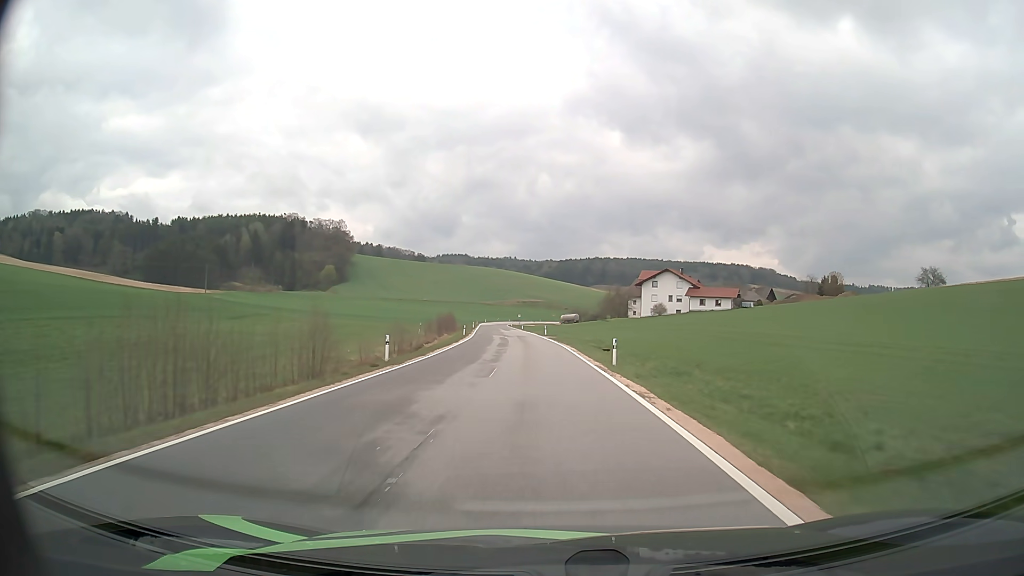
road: tertiary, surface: asphalt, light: Day
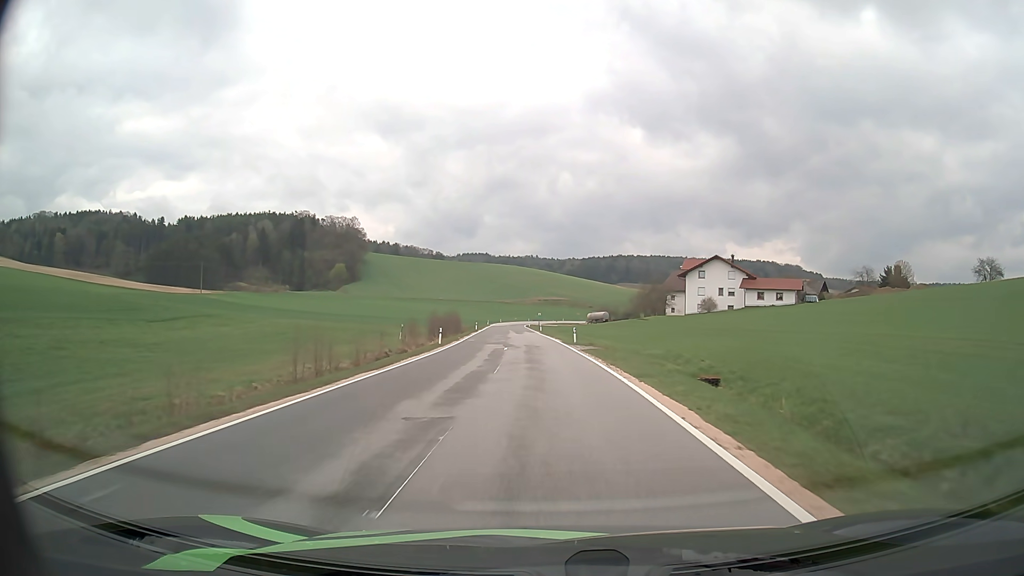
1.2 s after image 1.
(-0.4, +24.0) m; -2°
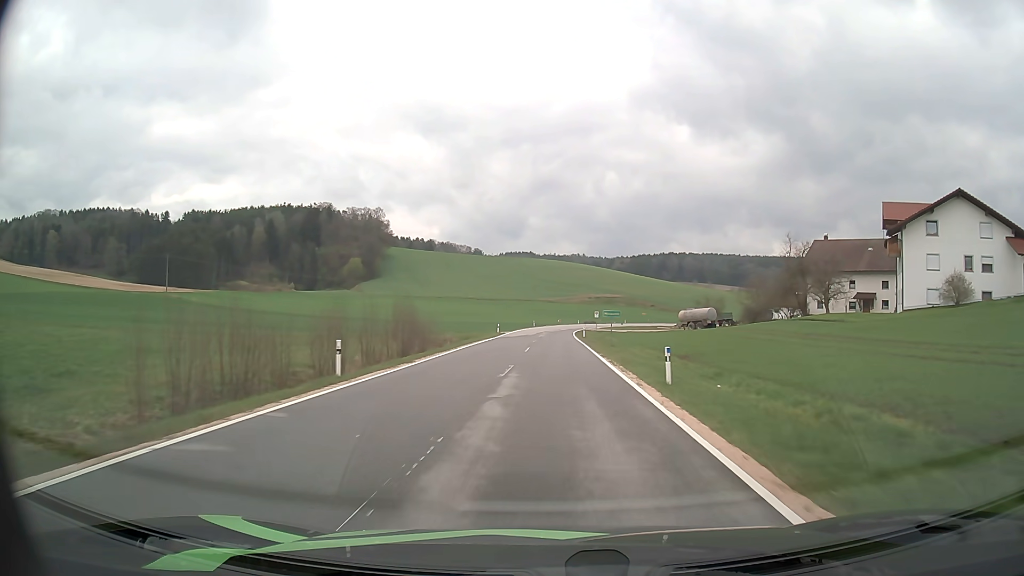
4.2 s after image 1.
(-2.3, +61.4) m; -4°
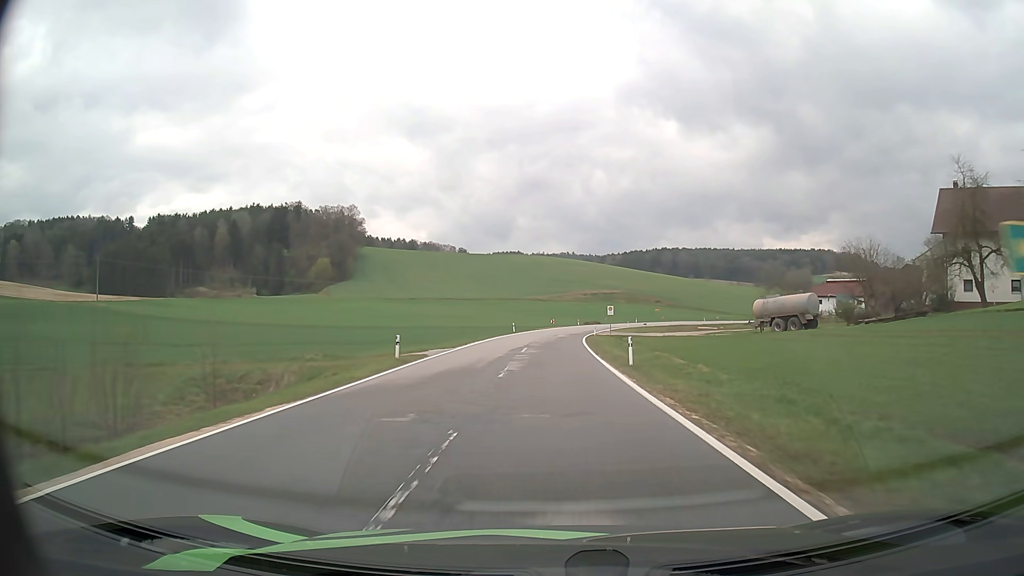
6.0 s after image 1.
(+0.1, +36.3) m; +1°
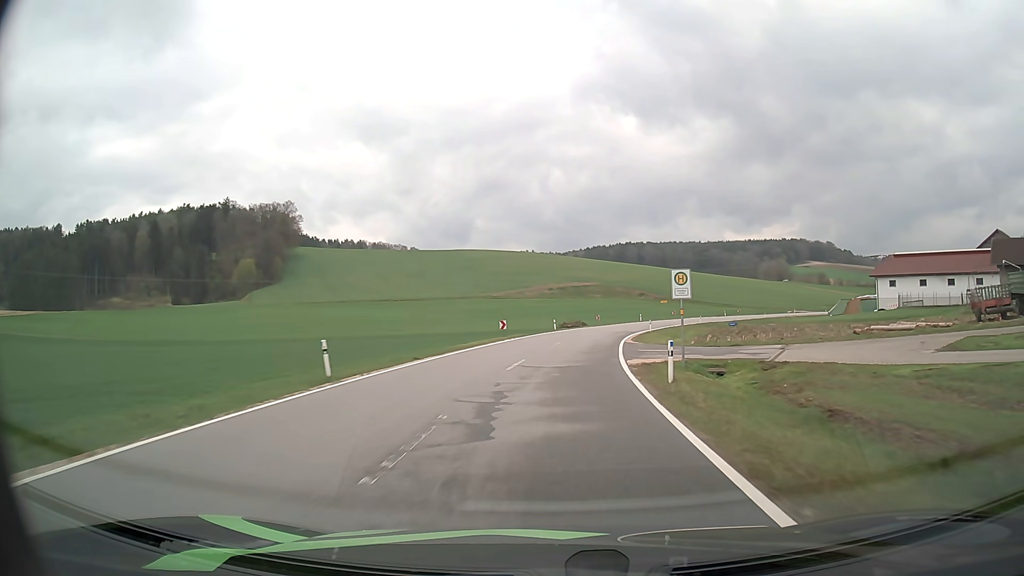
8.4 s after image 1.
(+0.8, +47.1) m; +3°
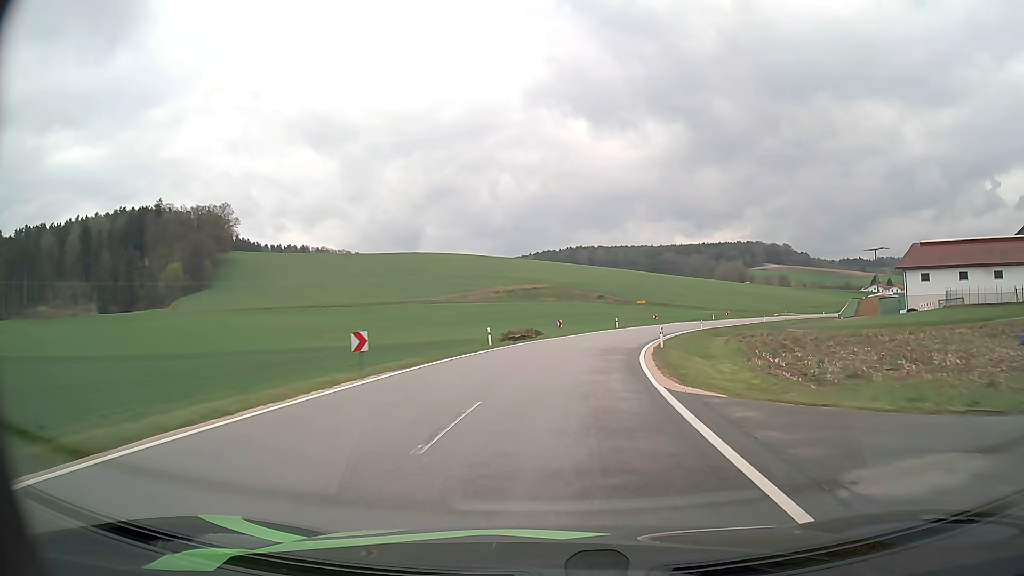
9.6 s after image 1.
(+0.7, +22.9) m; +4°
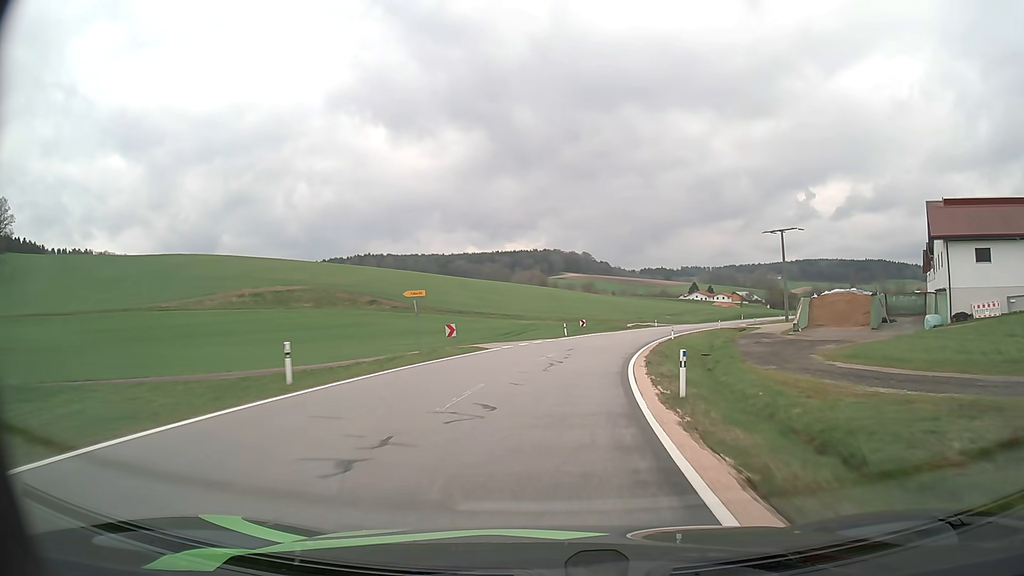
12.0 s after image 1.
(+6.3, +44.7) m; +17°
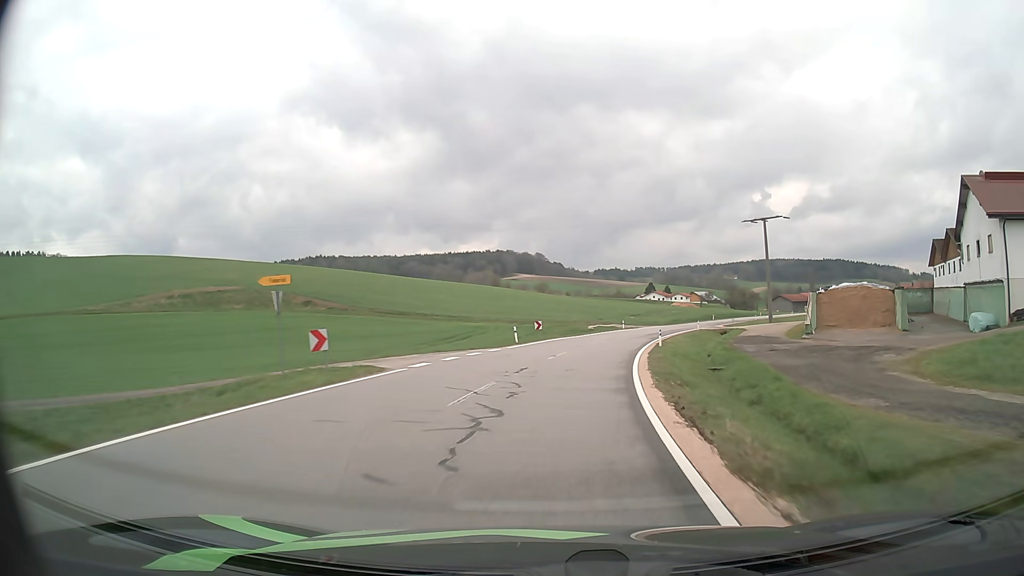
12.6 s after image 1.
(+0.4, +11.4) m; +4°
(0, +10) (+1, +20) (+3, +30) (+5, +40) (+8, +49) (+10, +59) (+14, +68) (+18, +77) (+22, +87) (+26, +96) m
